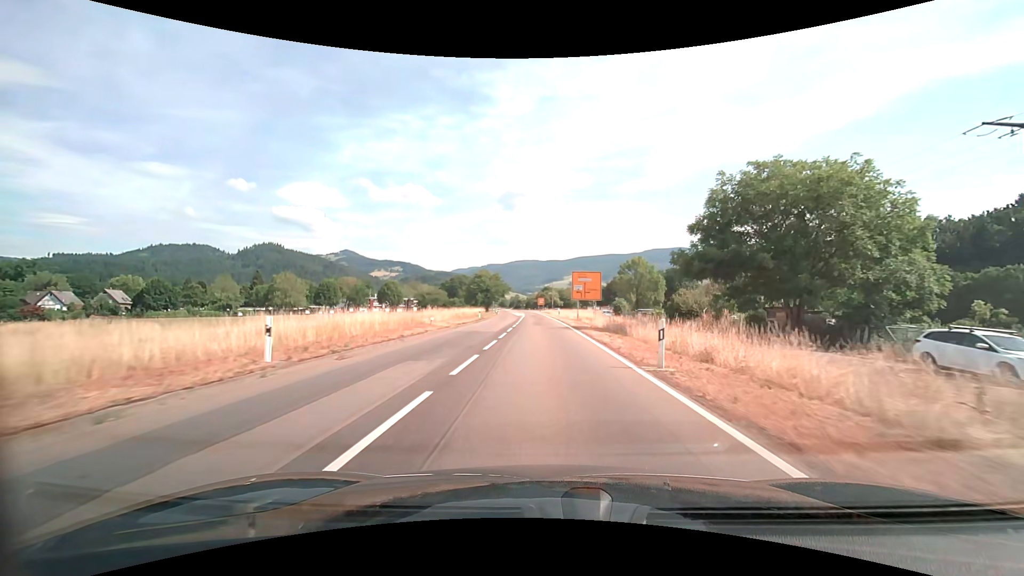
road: secondary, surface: asphalt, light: Day
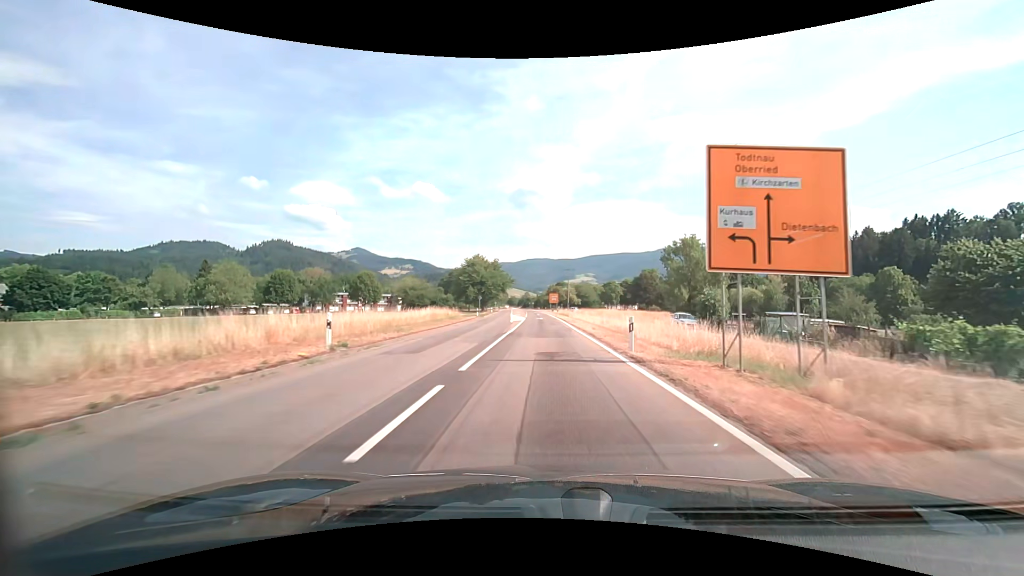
(-0.5, +41.4) m; -1°
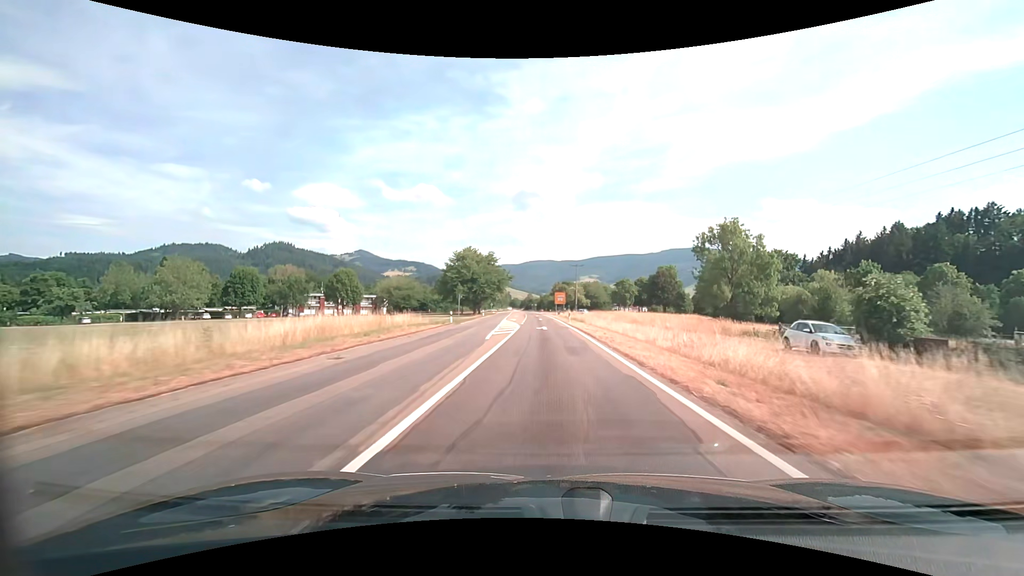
(-0.1, +21.0) m; 0°
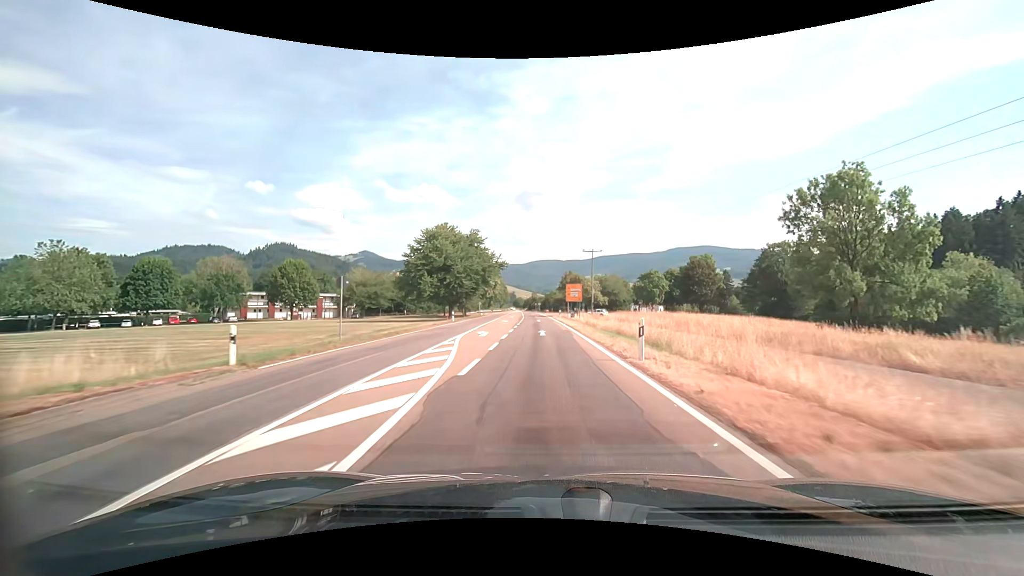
(0.0, +31.8) m; -1°
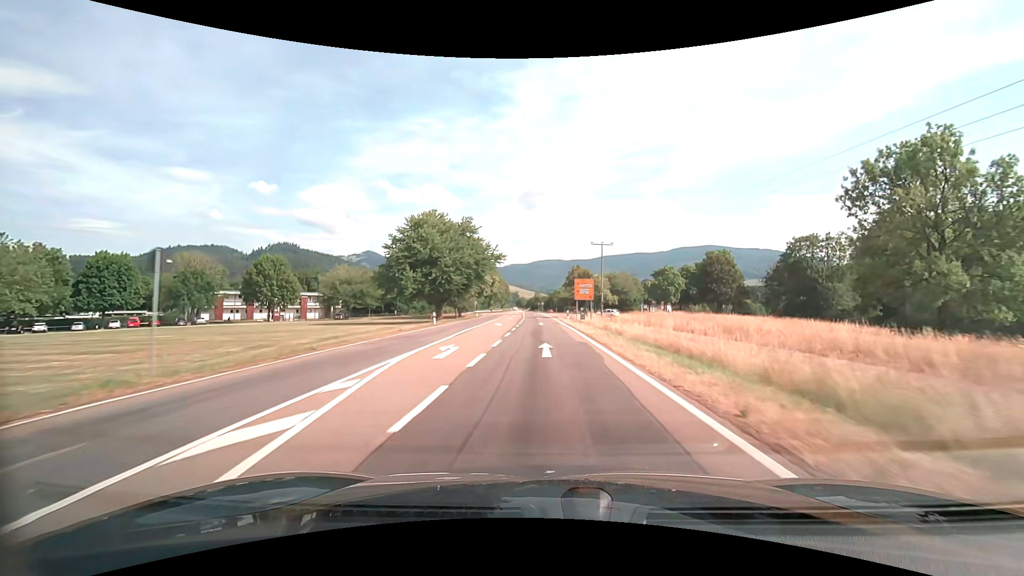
(0.0, +10.7) m; 0°
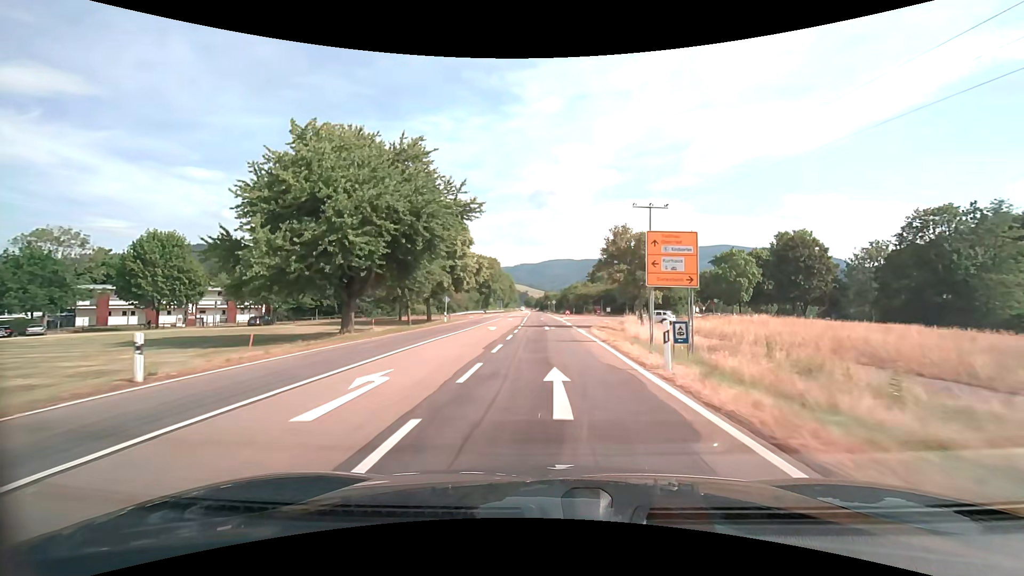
(-0.3, +32.4) m; -1°
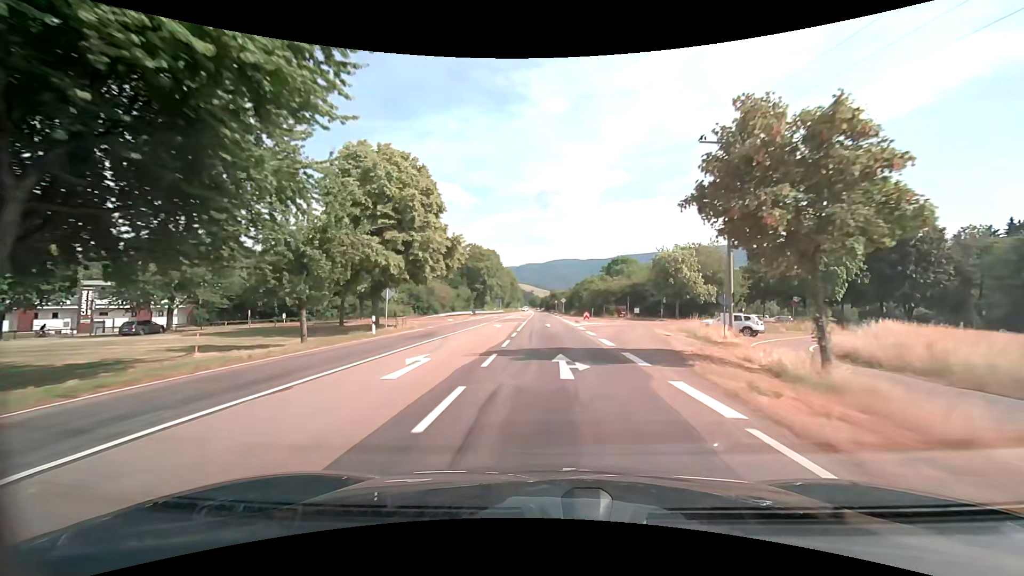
(-0.1, +21.6) m; -1°
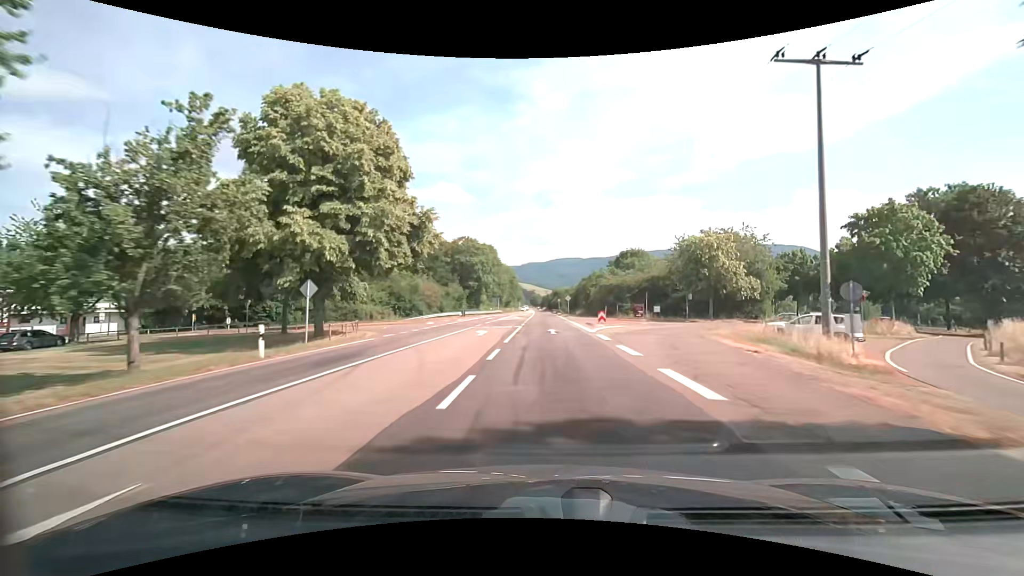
(0.0, +10.7) m; 0°
(0, +10) (0, +20) (0, +30) (0, +40) (0, +50) (0, +60) (-1, +70) (-1, +80) (-1, +90) (-1, +100) m
